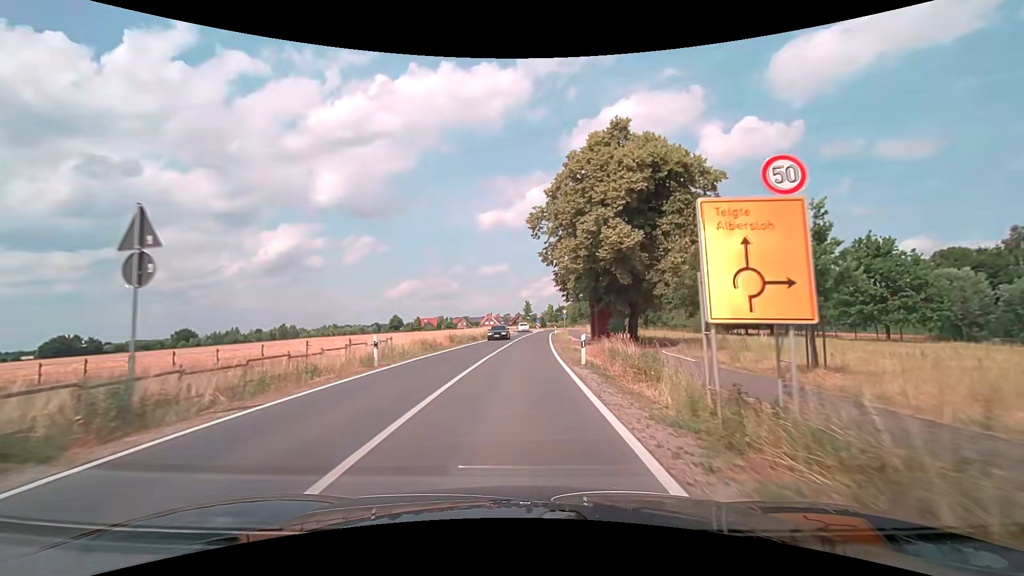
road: secondary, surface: asphalt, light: Day
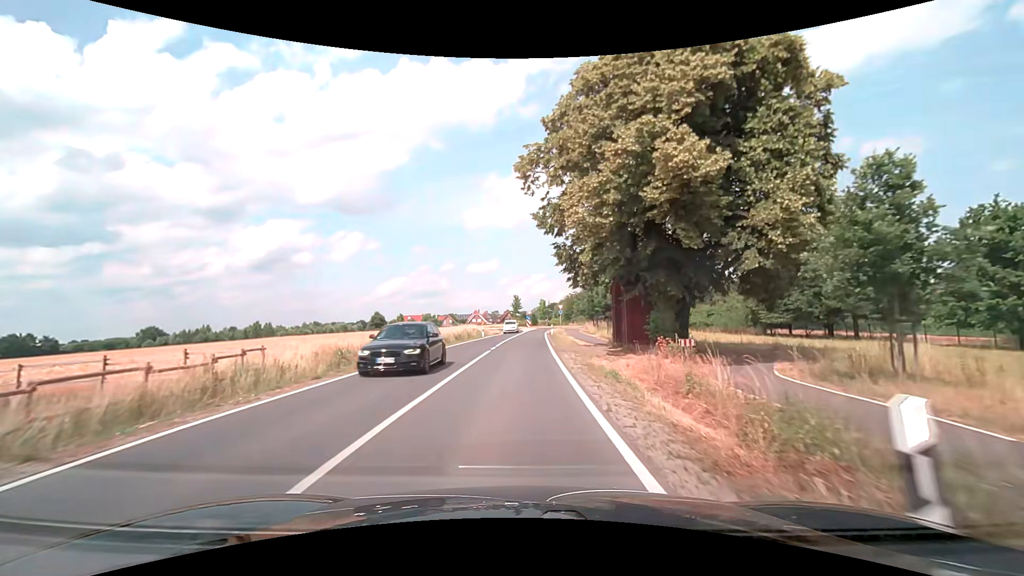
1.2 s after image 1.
(+0.2, +15.0) m; +1°
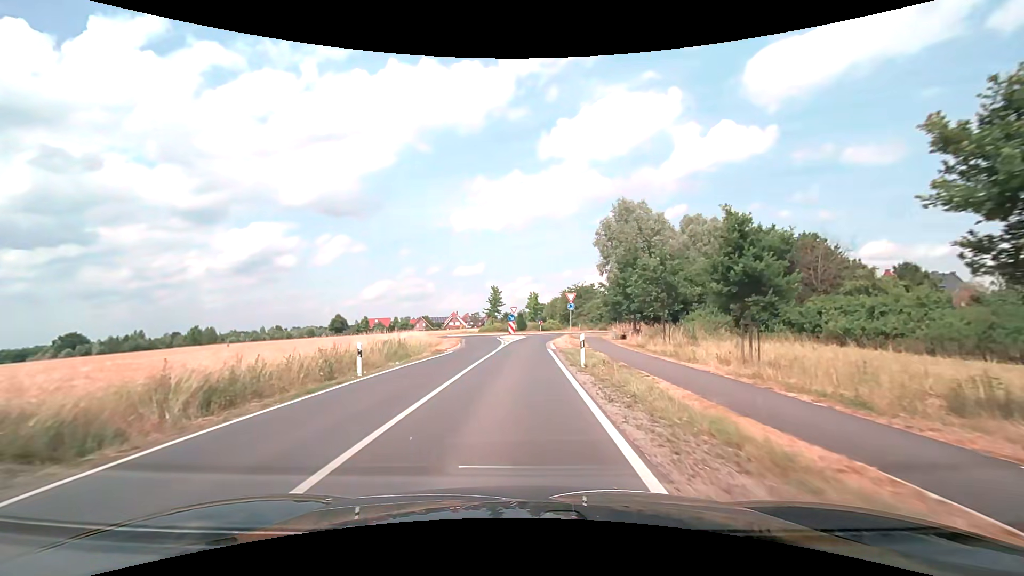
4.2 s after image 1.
(+0.5, +36.2) m; +1°
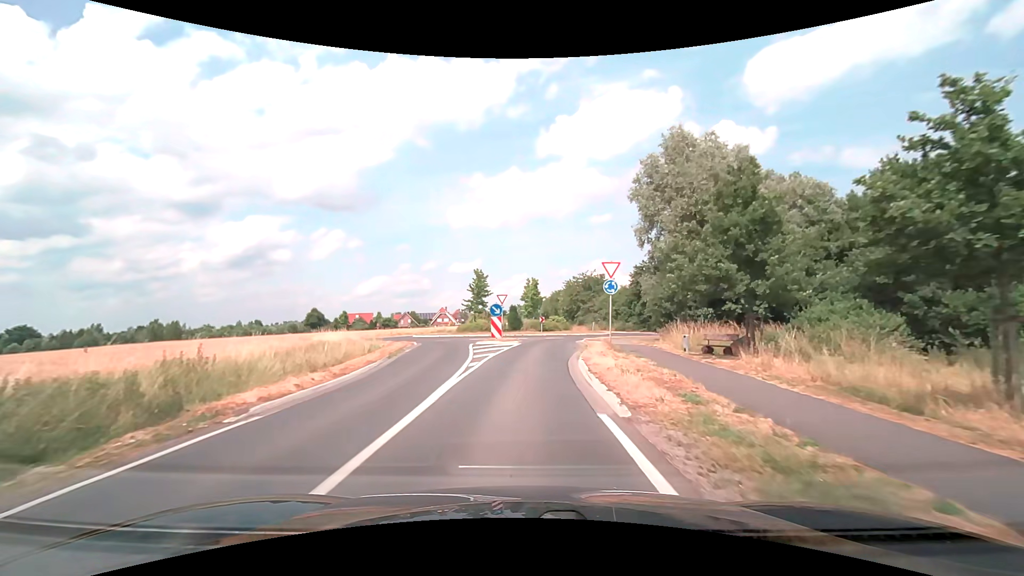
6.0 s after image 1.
(+0.1, +20.9) m; +1°
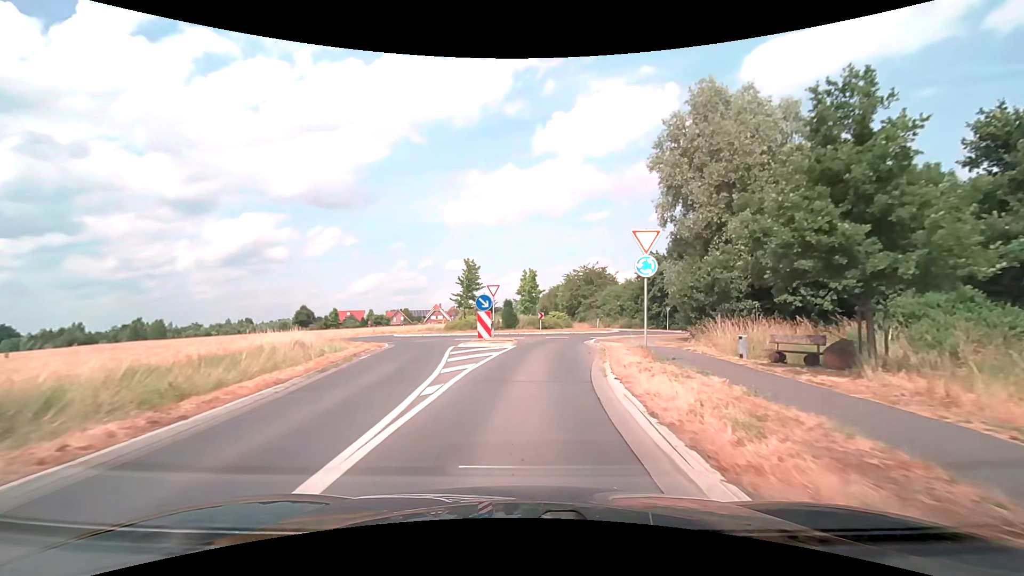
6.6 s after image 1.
(0.0, +6.5) m; 0°
(0, +10) (+1, +20) (+2, +30) (+6, +39) (+11, +48) (+10, +58) (+6, +67) (+2, +76) (0, +86) (0, +96) m
